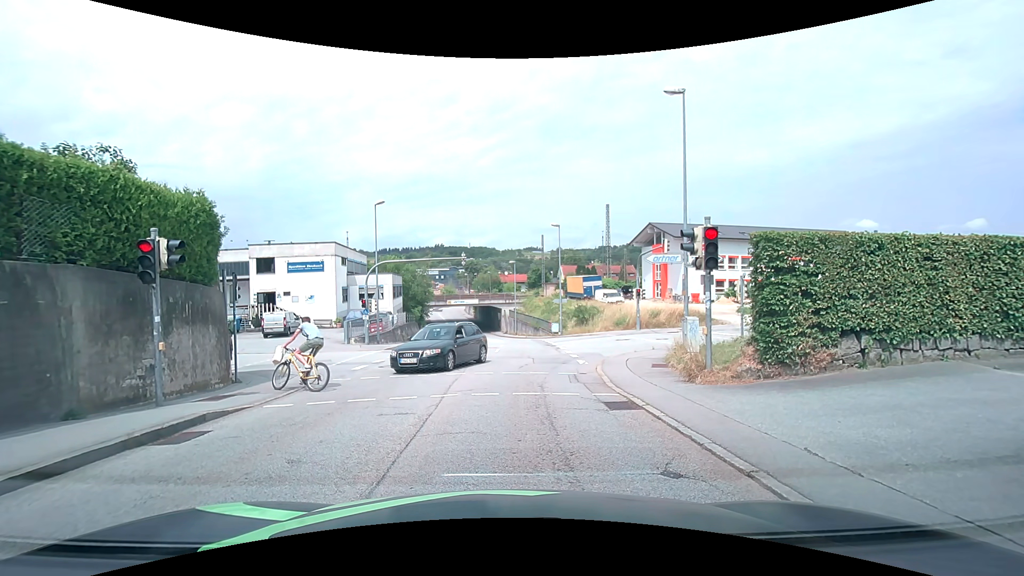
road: tertiary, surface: asphalt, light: Day
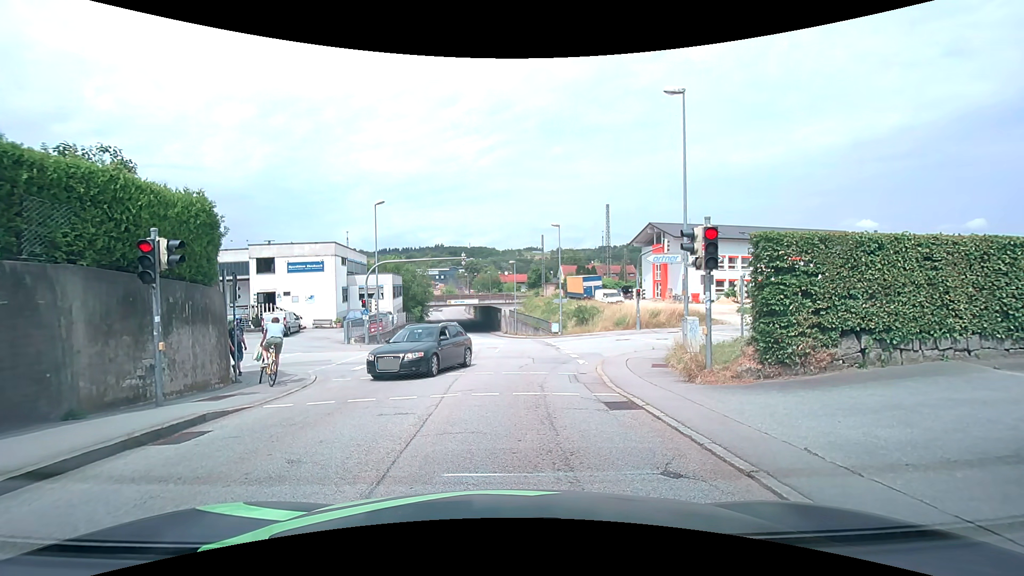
(0.0, 0.0) m; 0°
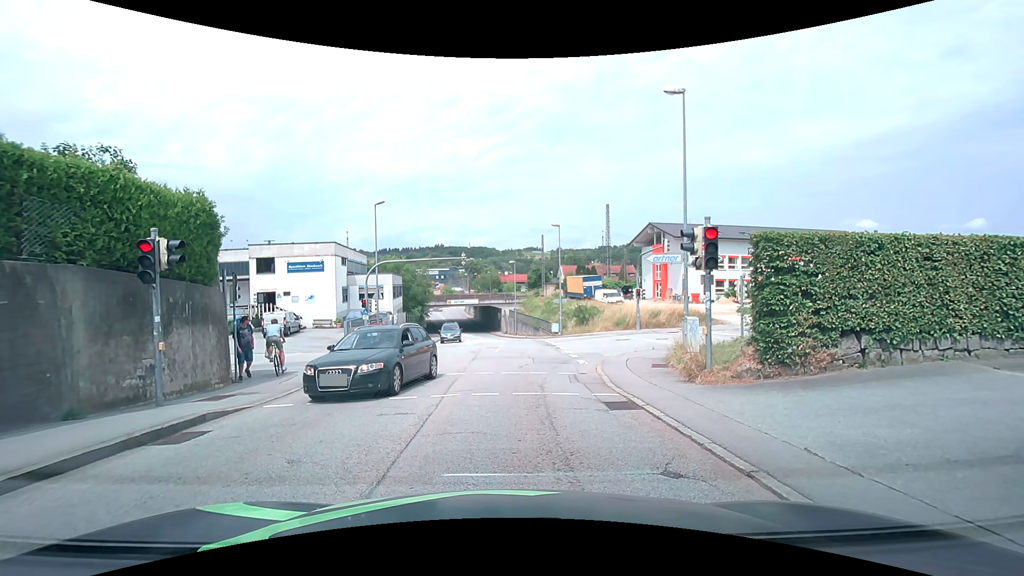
(0.0, 0.0) m; 0°
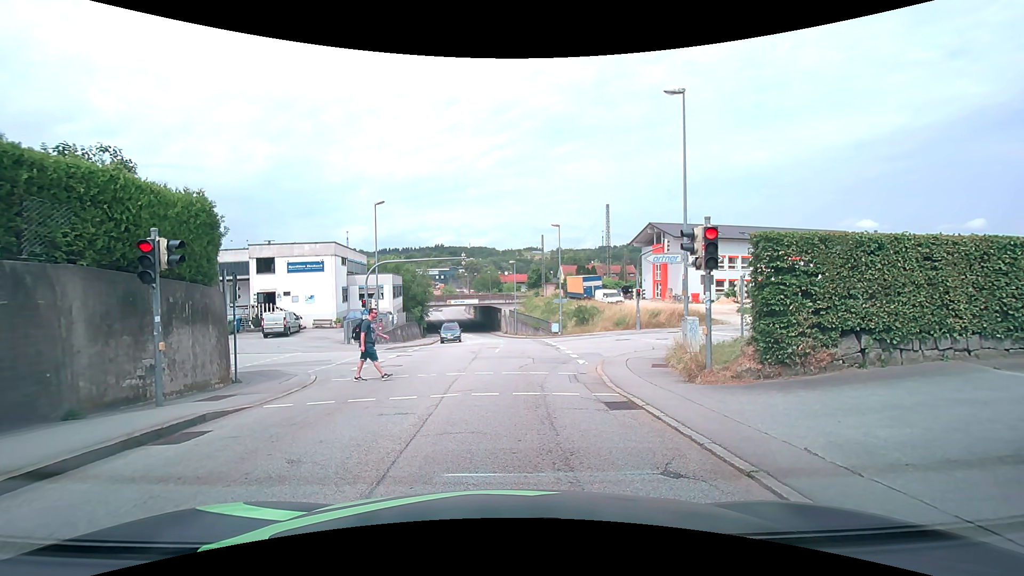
(0.0, 0.0) m; 0°
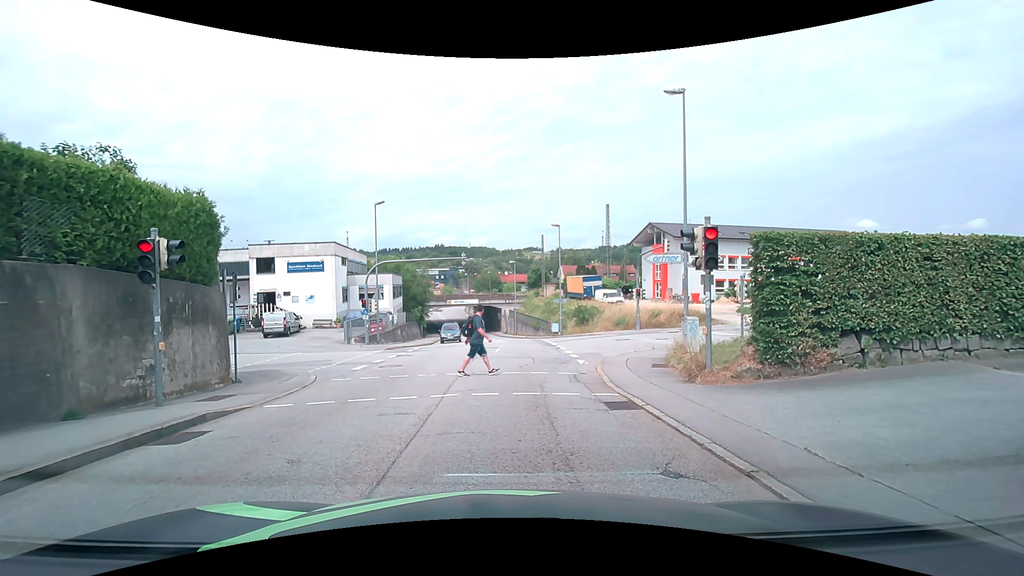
(0.0, 0.0) m; 0°
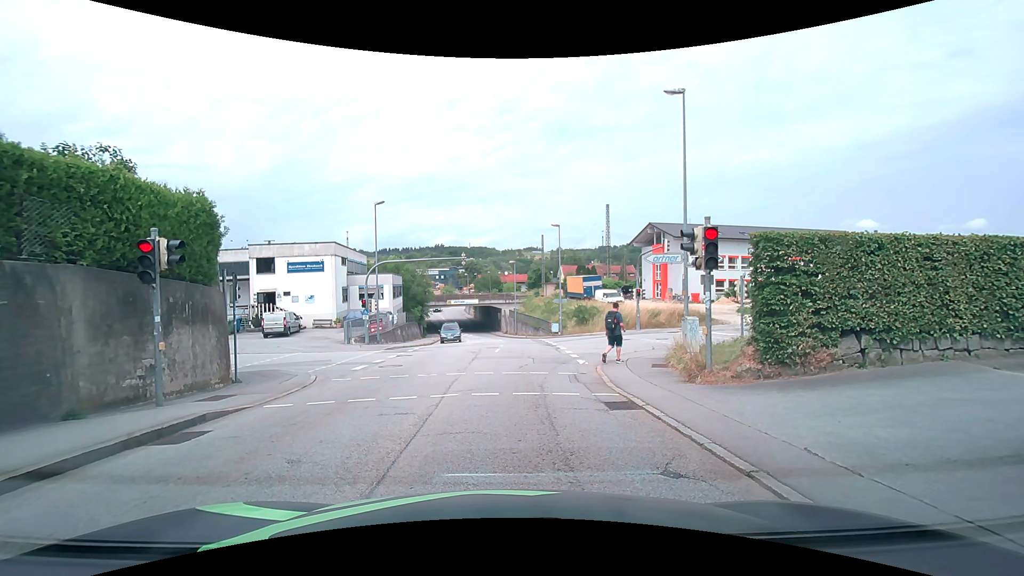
(0.0, 0.0) m; 0°
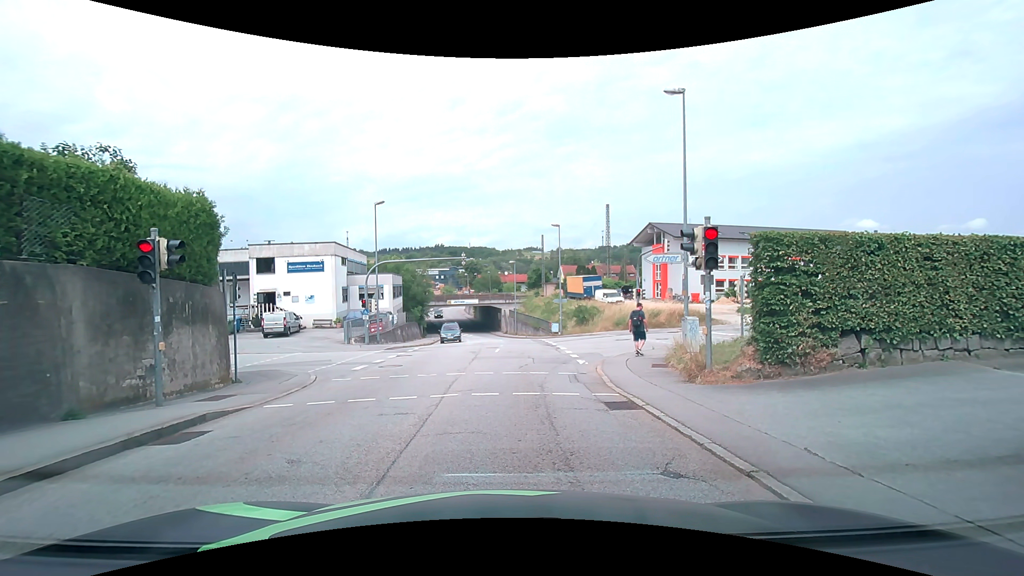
(0.0, 0.0) m; 0°
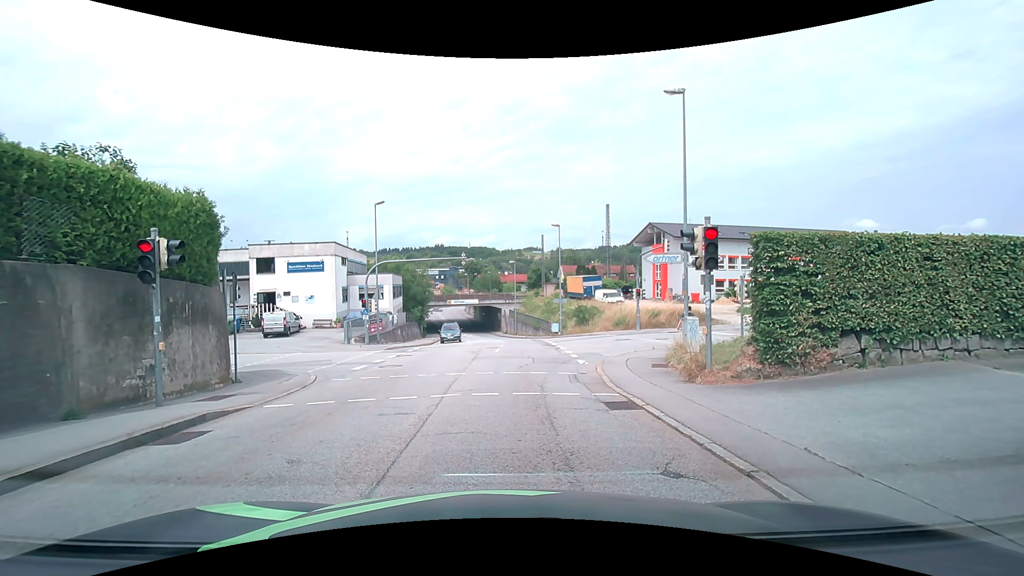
(0.0, 0.0) m; 0°
